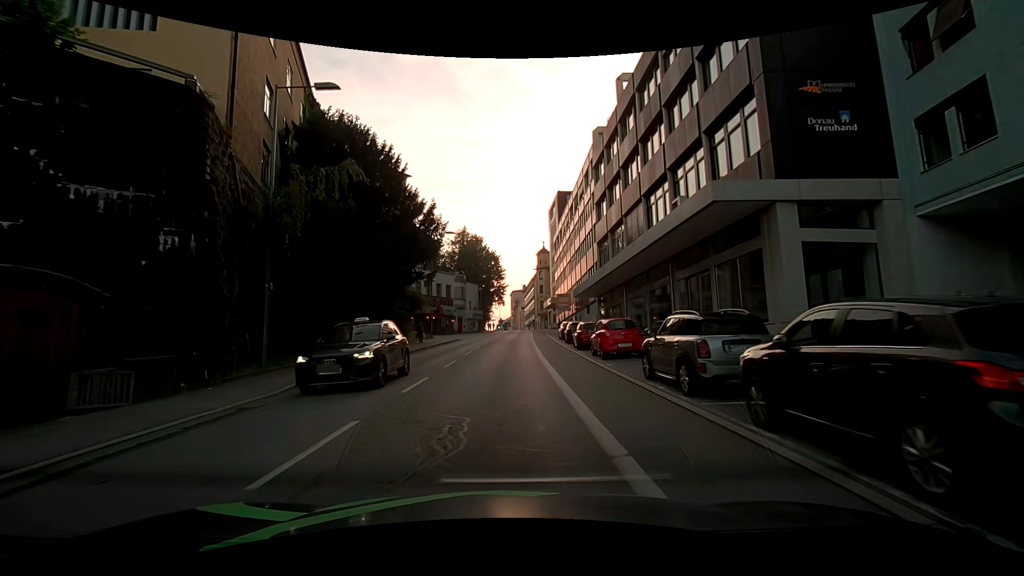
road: tertiary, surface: asphalt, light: Day
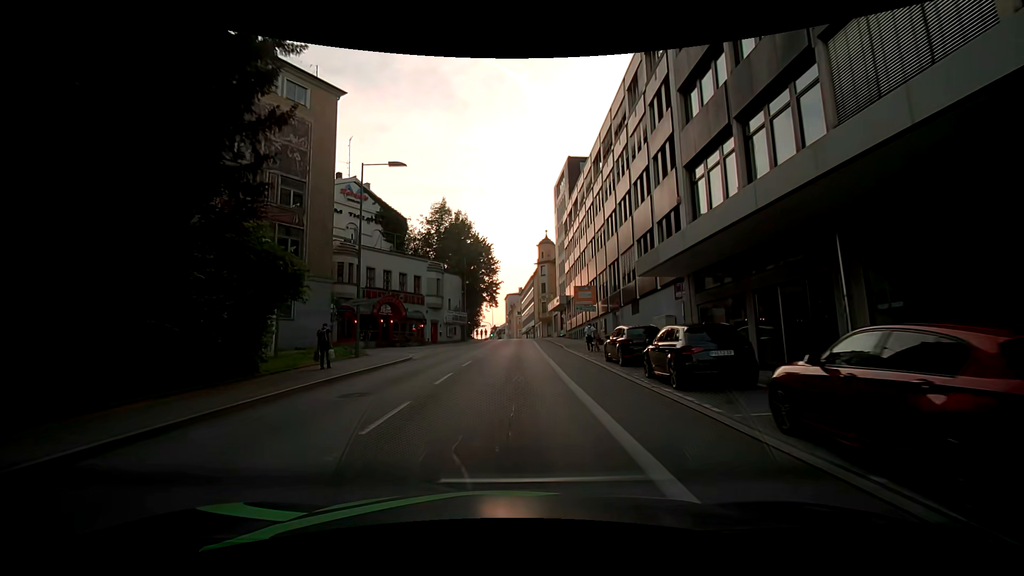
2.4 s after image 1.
(-0.1, +21.8) m; +2°
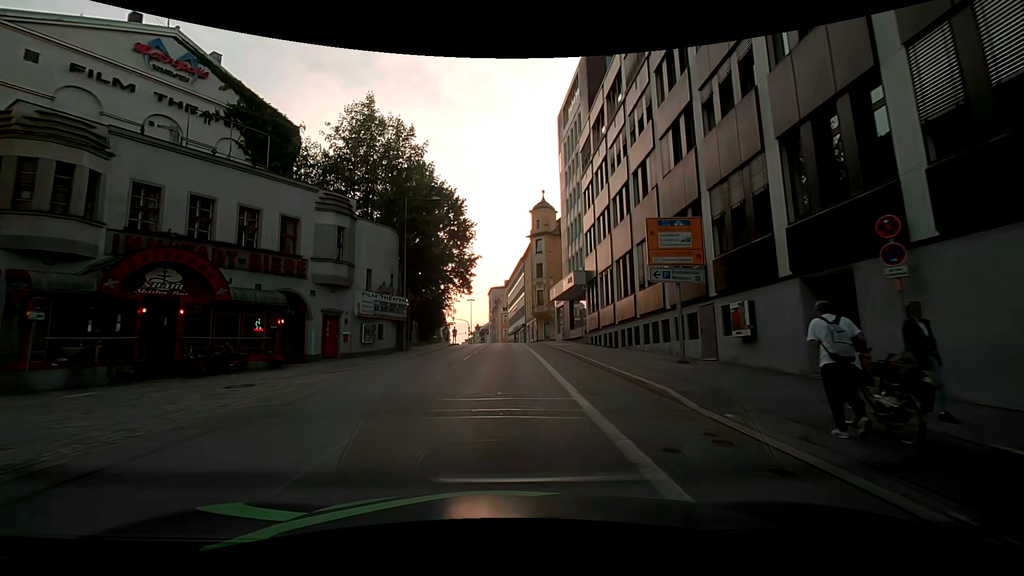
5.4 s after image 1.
(-0.4, +27.3) m; 0°
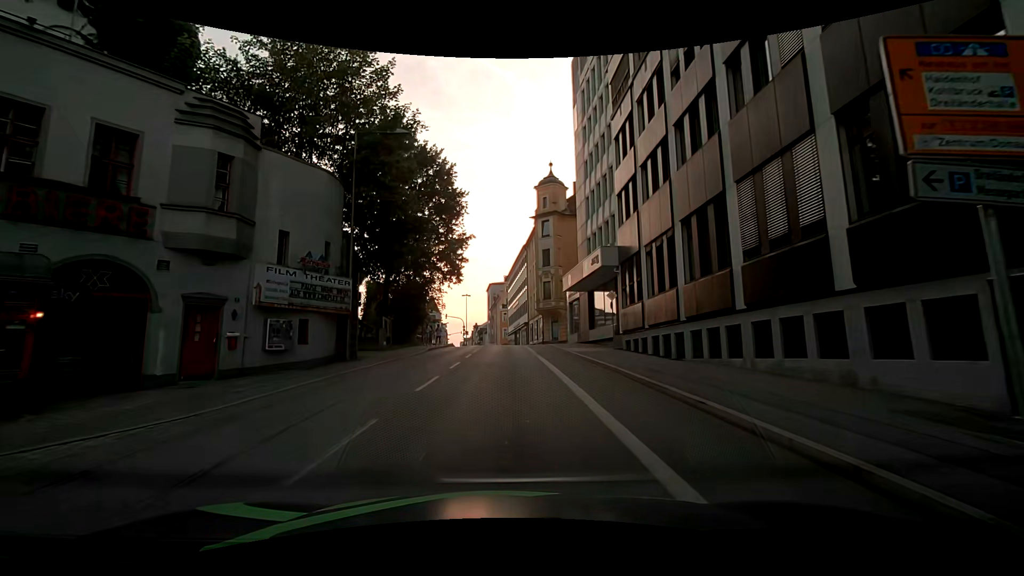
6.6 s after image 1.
(+0.1, +11.1) m; +2°
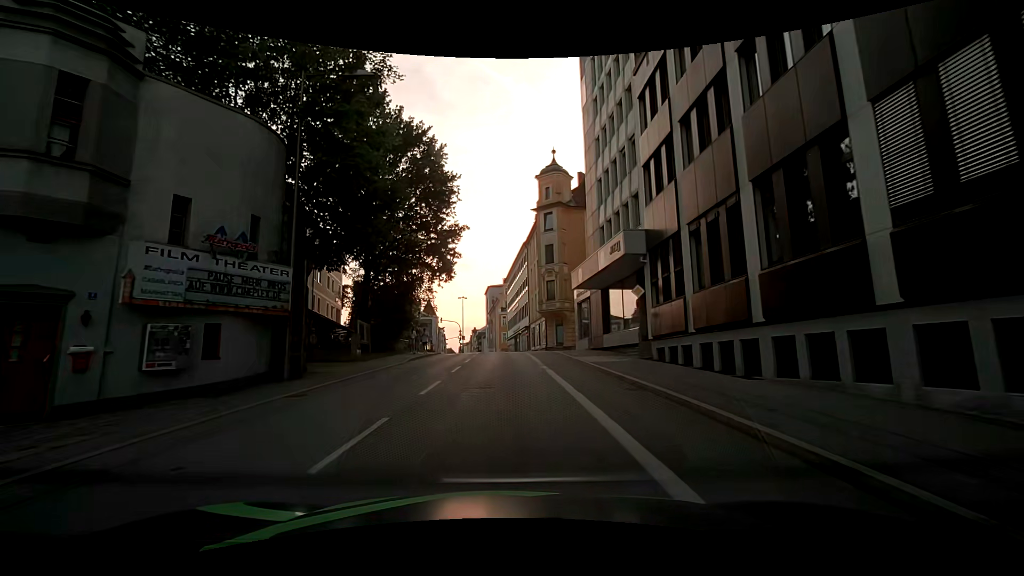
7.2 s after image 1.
(-0.1, +5.6) m; -1°
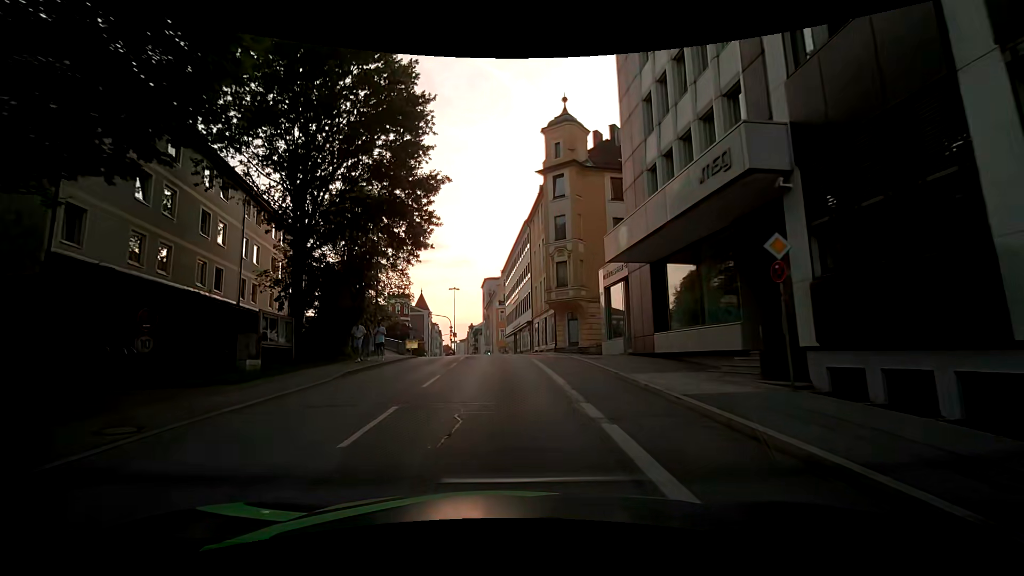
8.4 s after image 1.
(0.0, +11.1) m; -2°
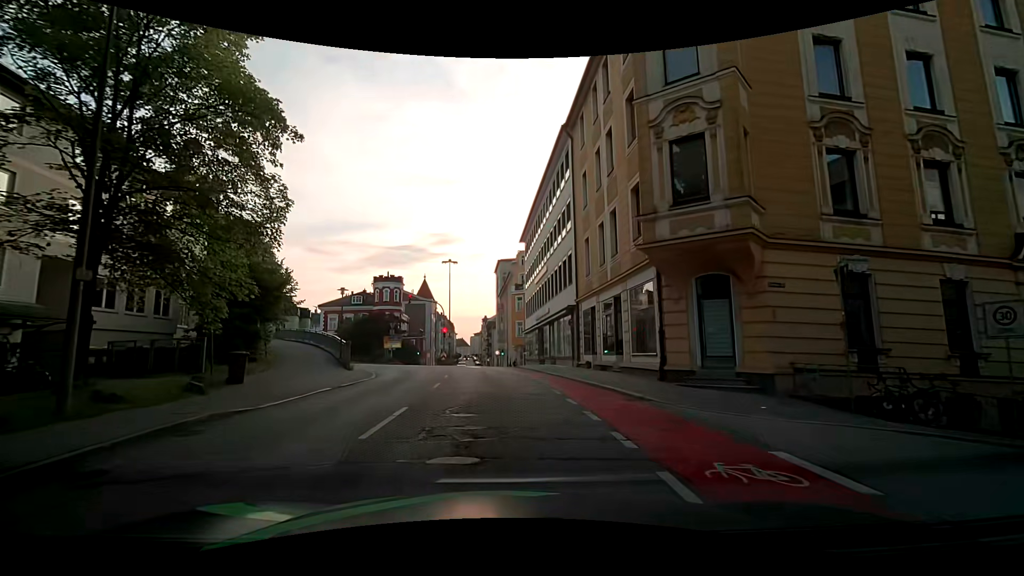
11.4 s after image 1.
(+0.1, +23.1) m; -2°
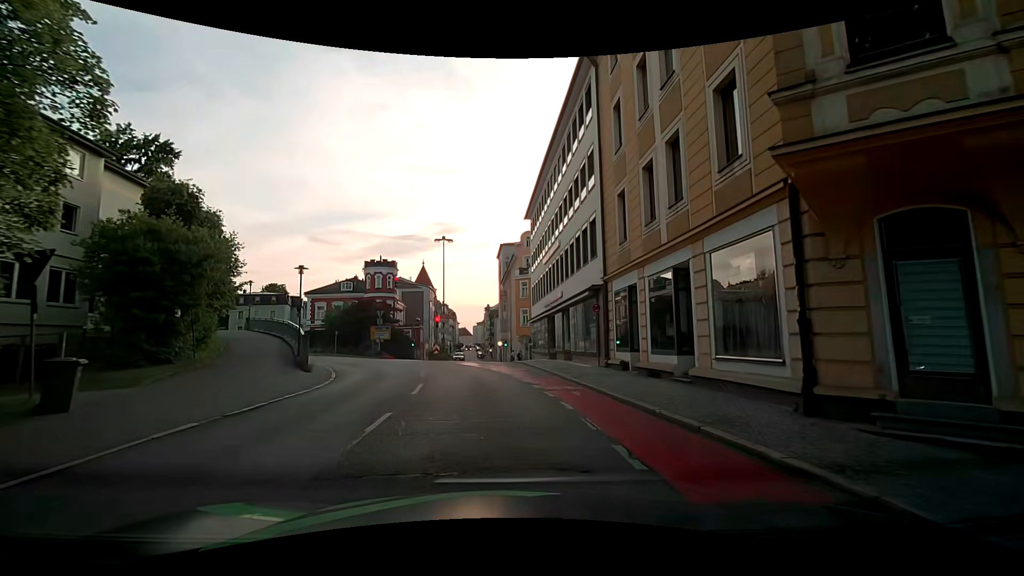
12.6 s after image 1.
(0.0, +6.8) m; +1°
